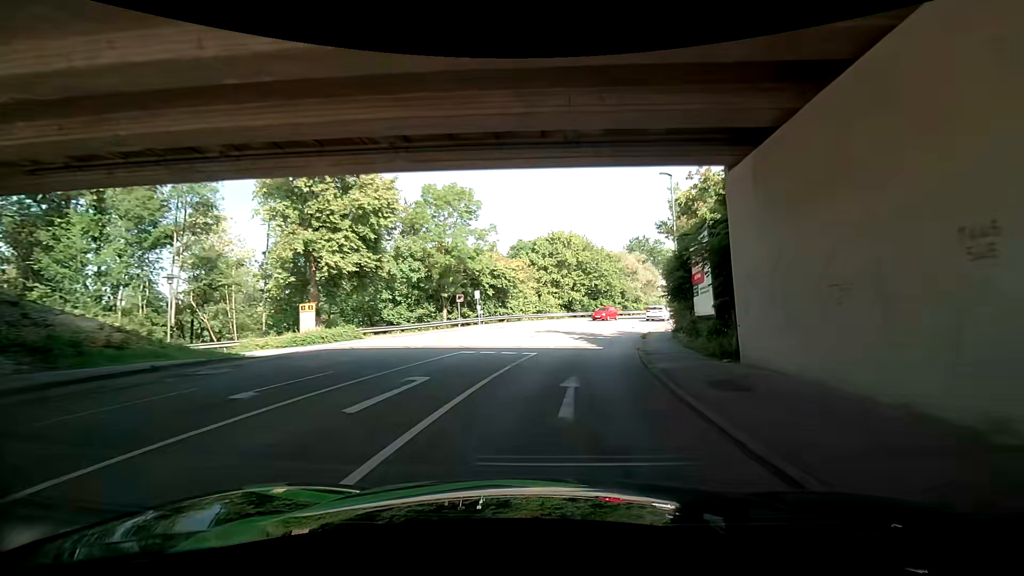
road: tertiary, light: Day
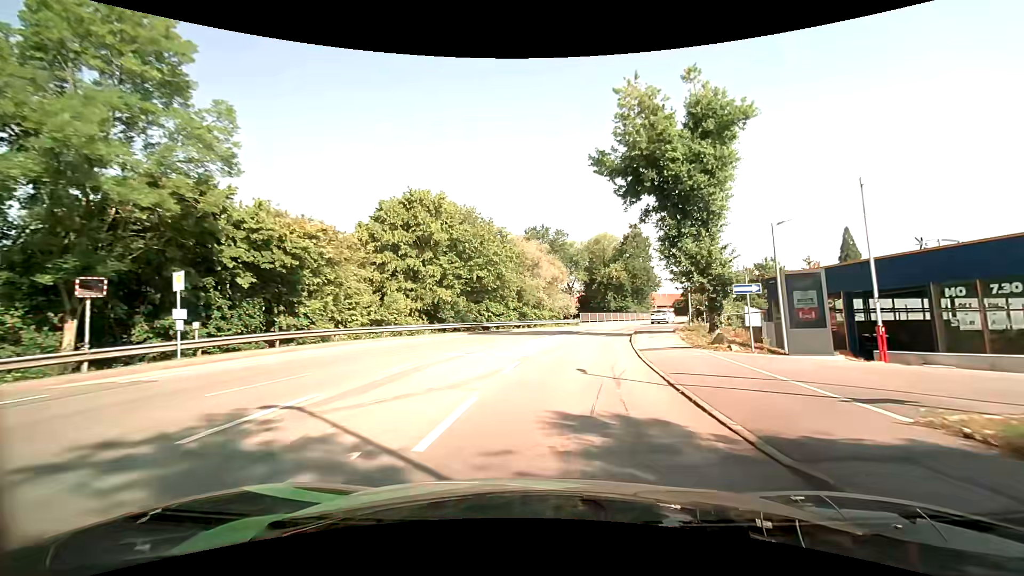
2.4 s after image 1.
(+2.9, +26.4) m; +14°
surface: asphalt
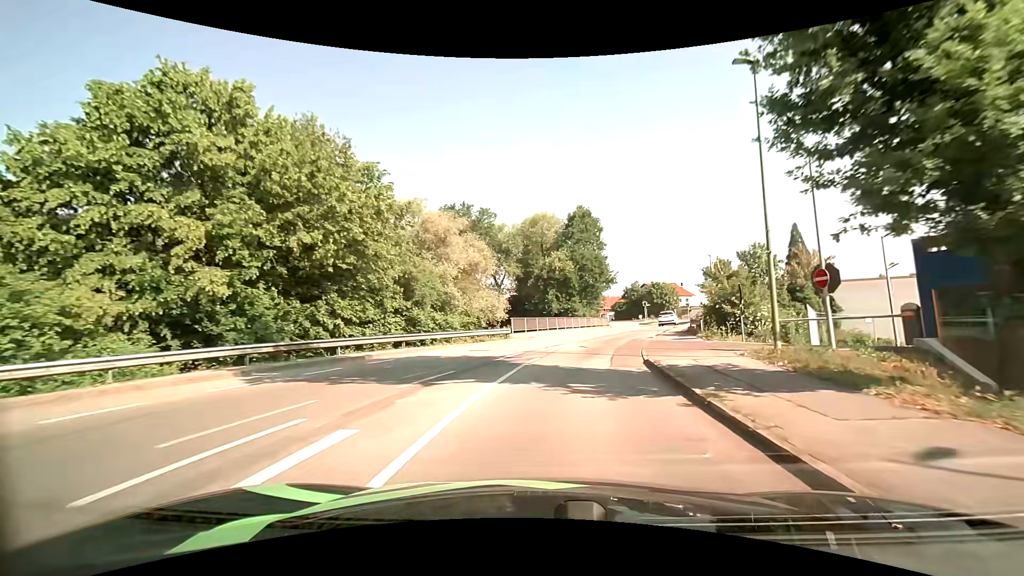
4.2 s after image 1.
(+1.3, +20.0) m; +7°
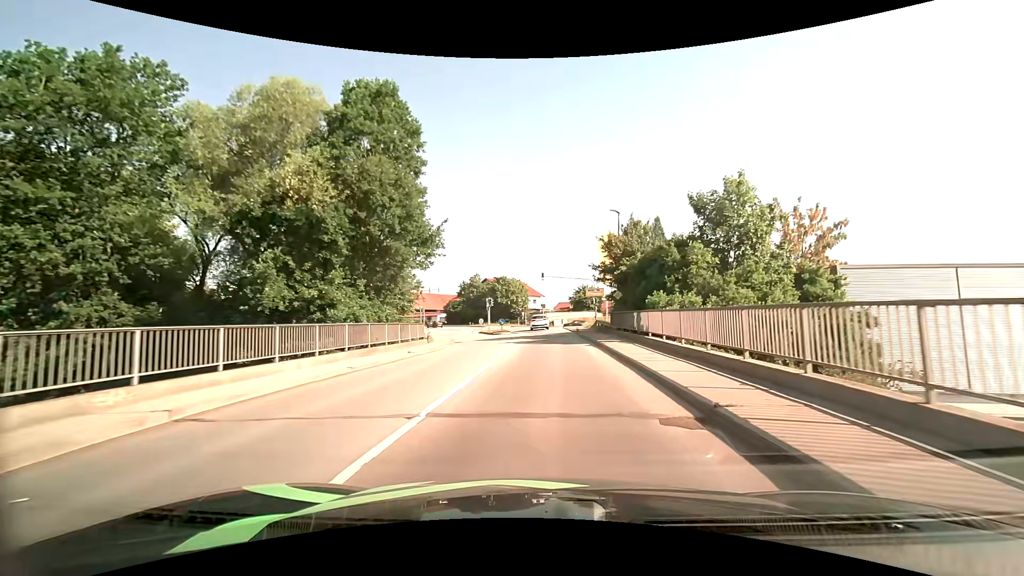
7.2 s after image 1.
(+5.2, +31.3) m; +19°
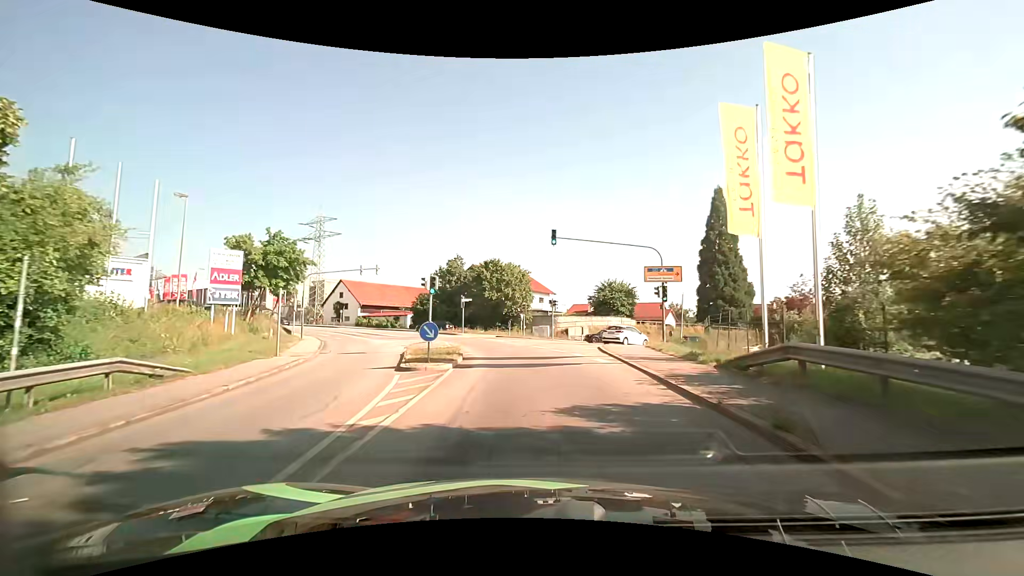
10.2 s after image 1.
(+0.4, +30.1) m; -1°
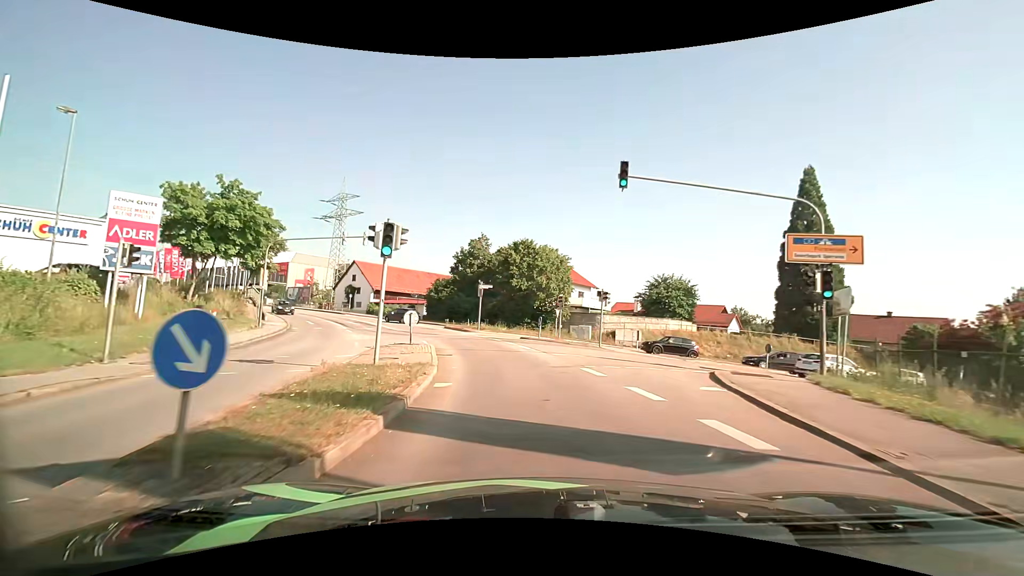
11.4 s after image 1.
(-0.4, +11.9) m; -4°
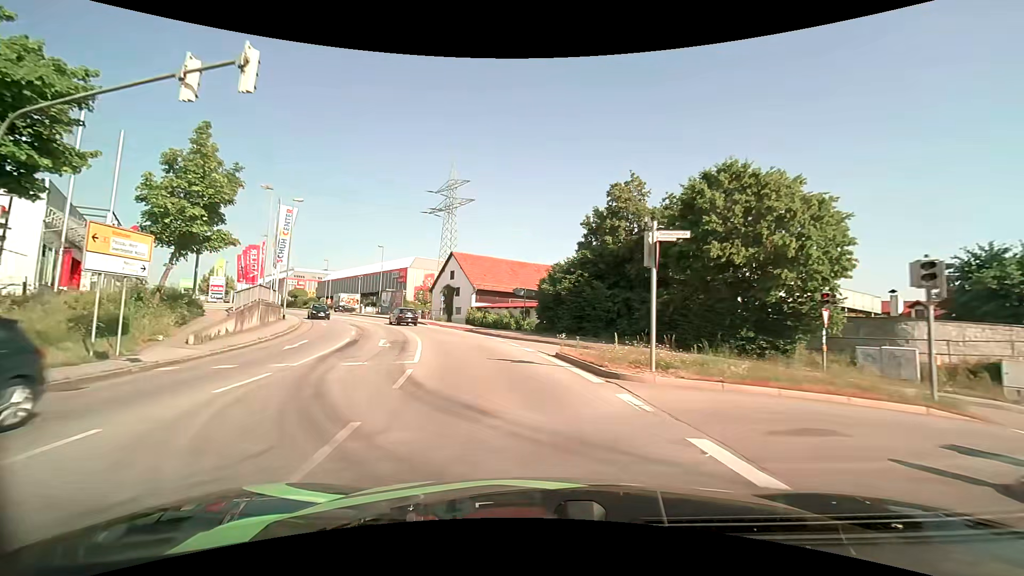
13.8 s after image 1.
(-2.9, +24.3) m; -15°
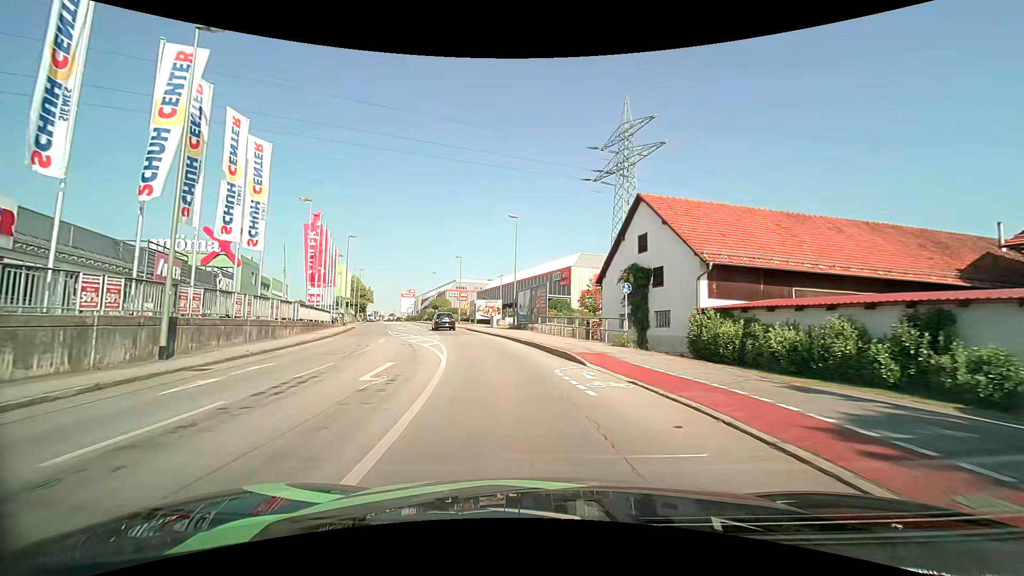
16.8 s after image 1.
(-5.9, +30.6) m; -20°
(0, +10) (-2, +20) (-4, +30) (-7, +39) (-10, +49) (-13, +58) (-16, +68) (-19, +77) (-22, +87) (-26, +96) m
